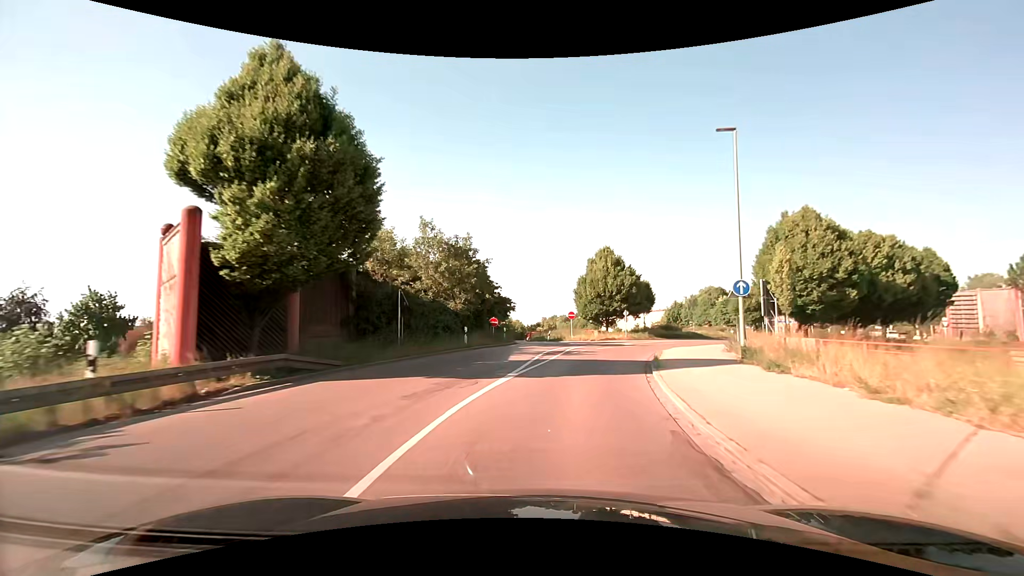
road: secondary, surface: asphalt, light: Day
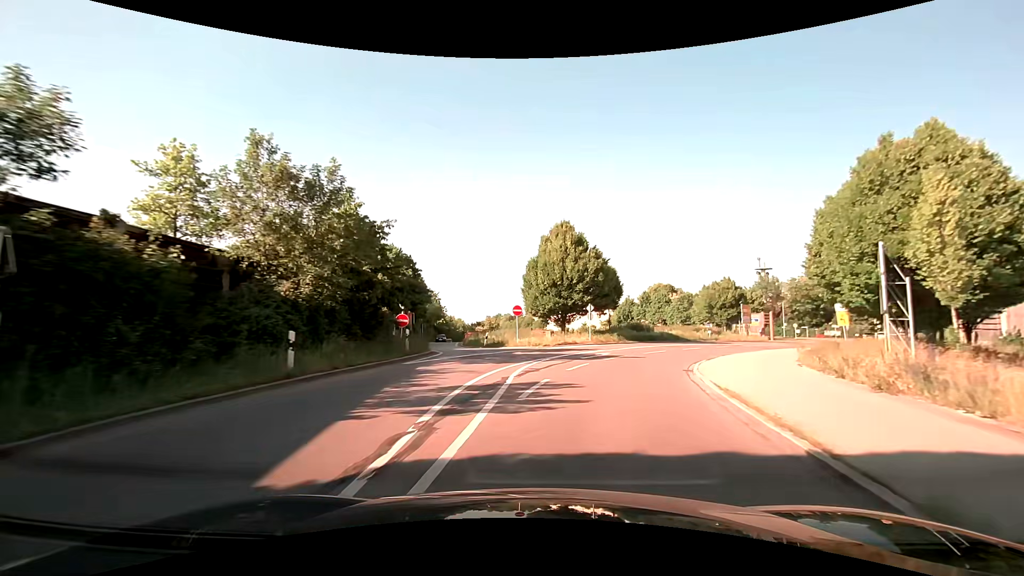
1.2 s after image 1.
(+0.7, +13.8) m; +7°
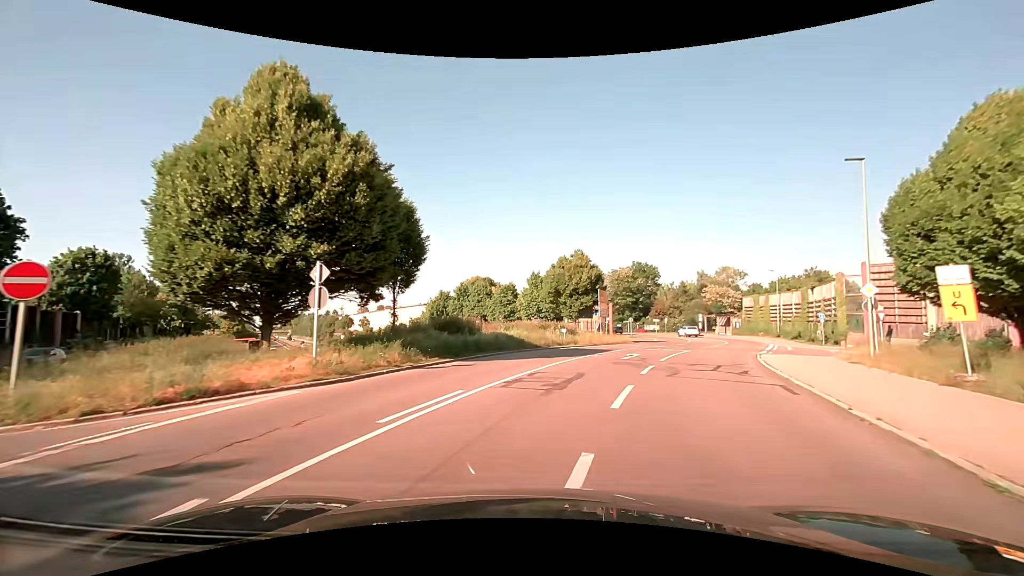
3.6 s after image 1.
(+4.0, +23.7) m; +20°
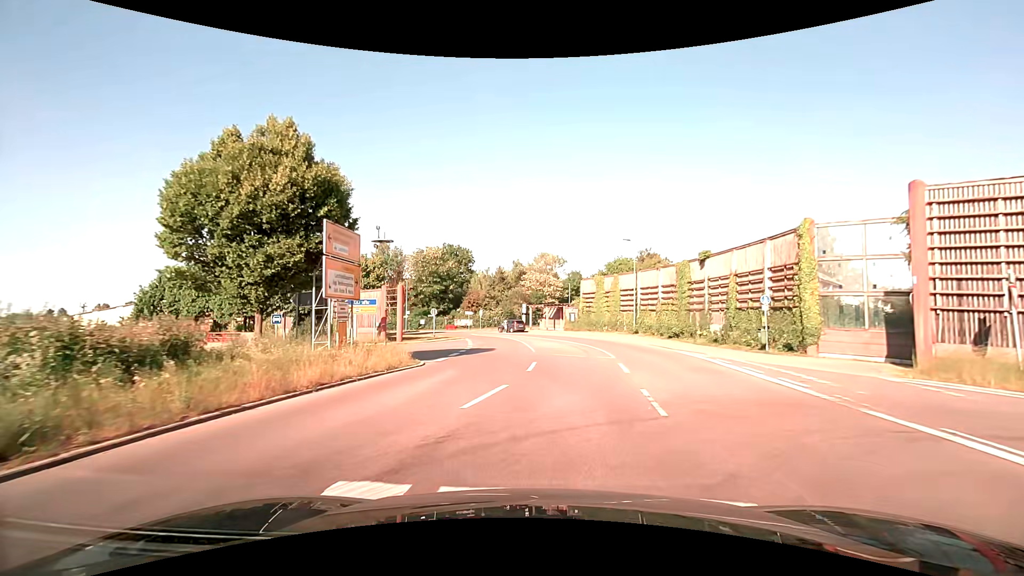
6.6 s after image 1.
(+5.1, +26.1) m; +21°
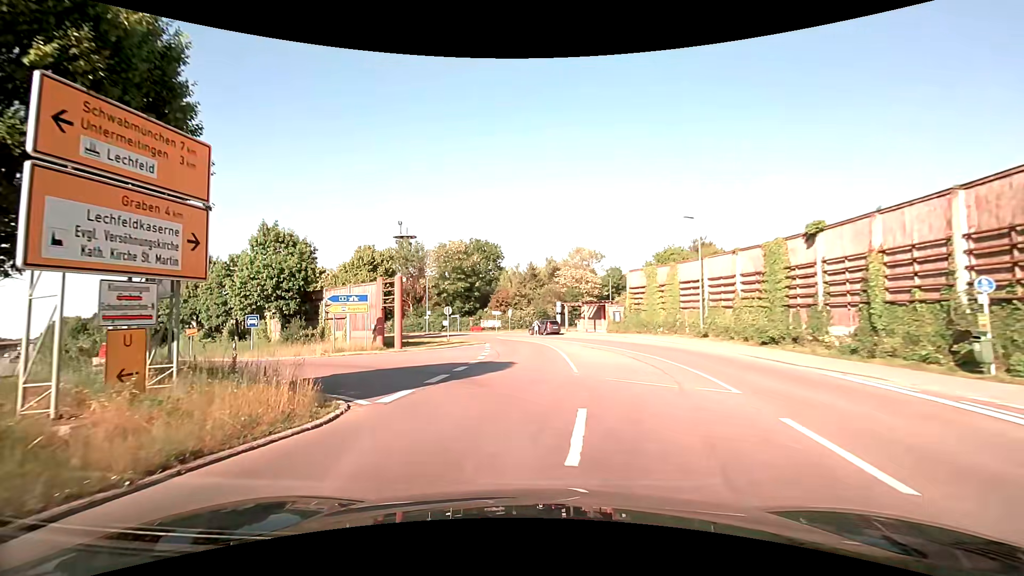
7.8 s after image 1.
(0.0, +9.4) m; -3°
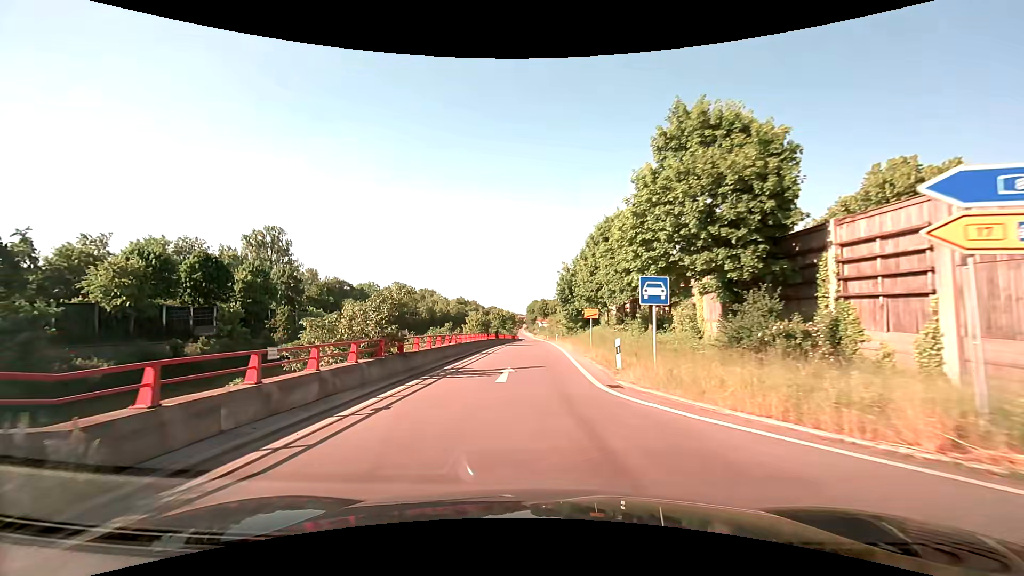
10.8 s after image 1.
(-10.0, +21.9) m; -48°
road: trunk_link
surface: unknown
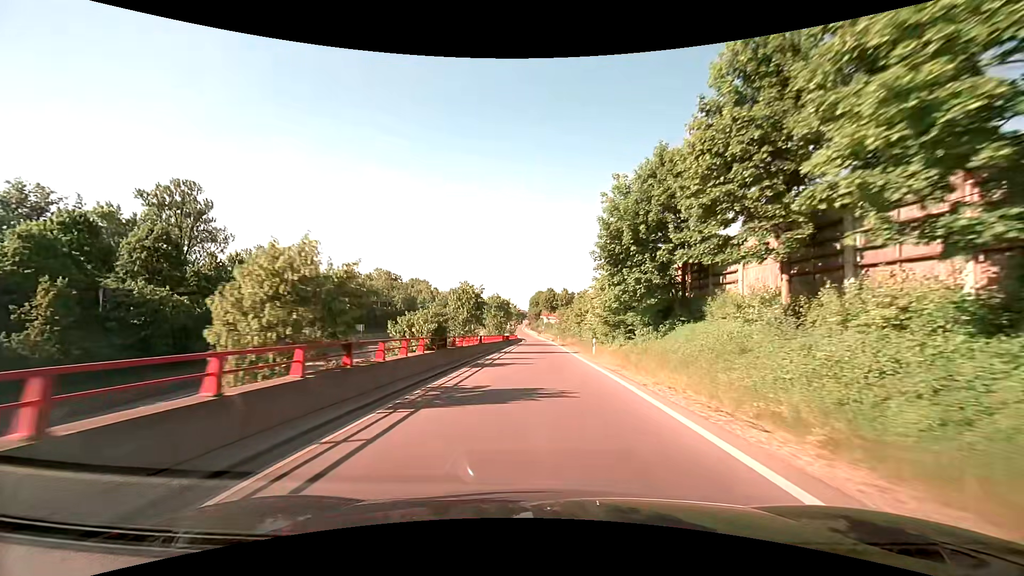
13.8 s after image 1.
(-0.7, +37.1) m; -1°
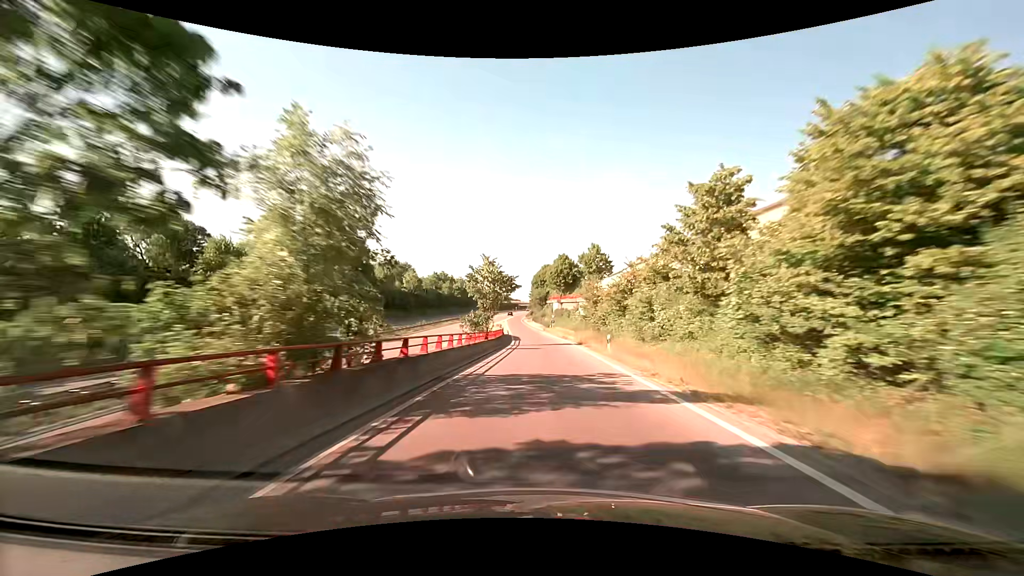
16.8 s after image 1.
(+0.2, +54.1) m; 0°
(0, +10) (0, +20) (0, +30) (-1, +40) (-1, +50) (-2, +60) (-2, +70) (-3, +80) (-3, +90) (-4, +100) m
